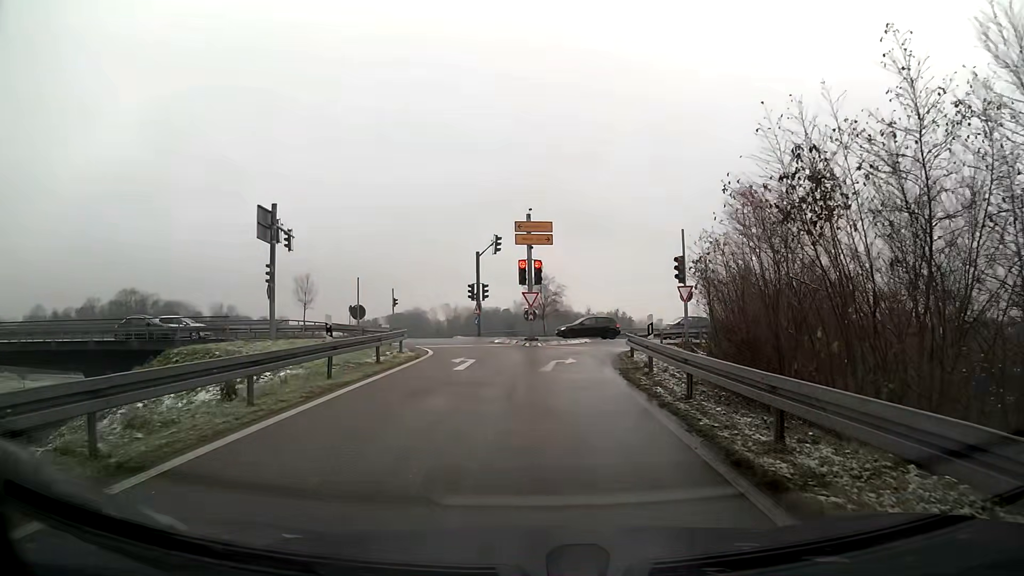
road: trunk_link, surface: asphalt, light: Day
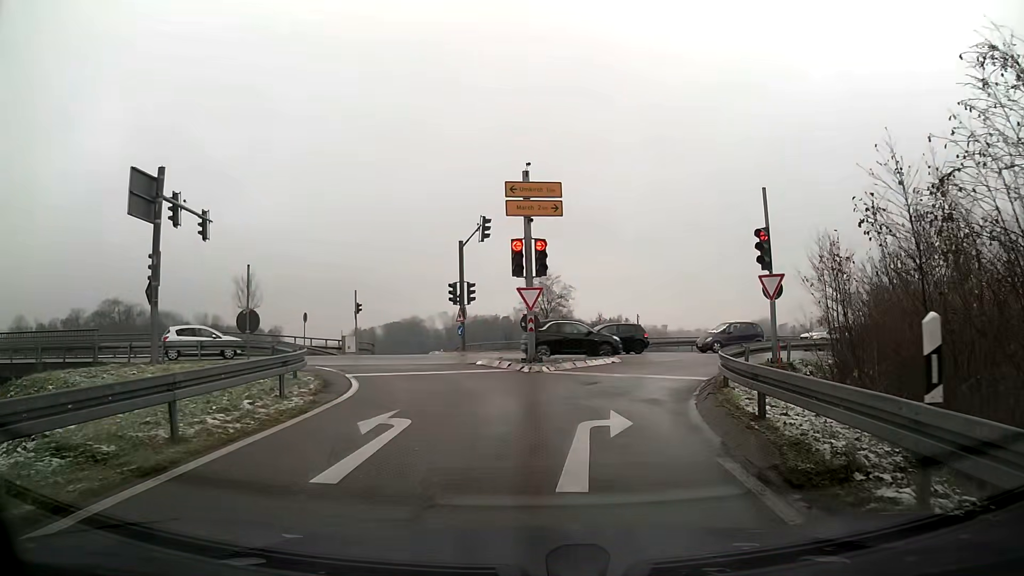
(0.0, +10.4) m; 0°
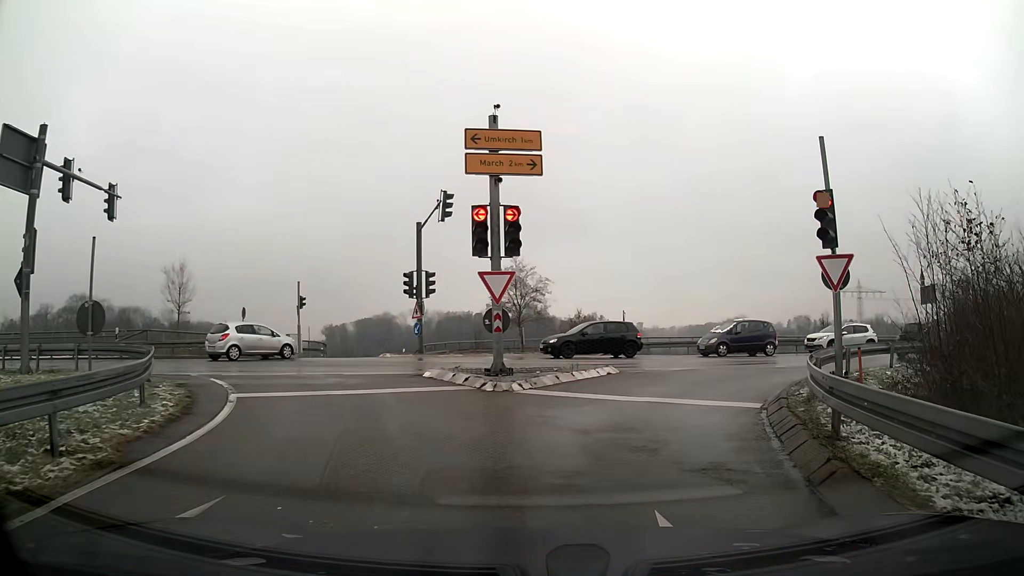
(+0.1, +5.4) m; +3°
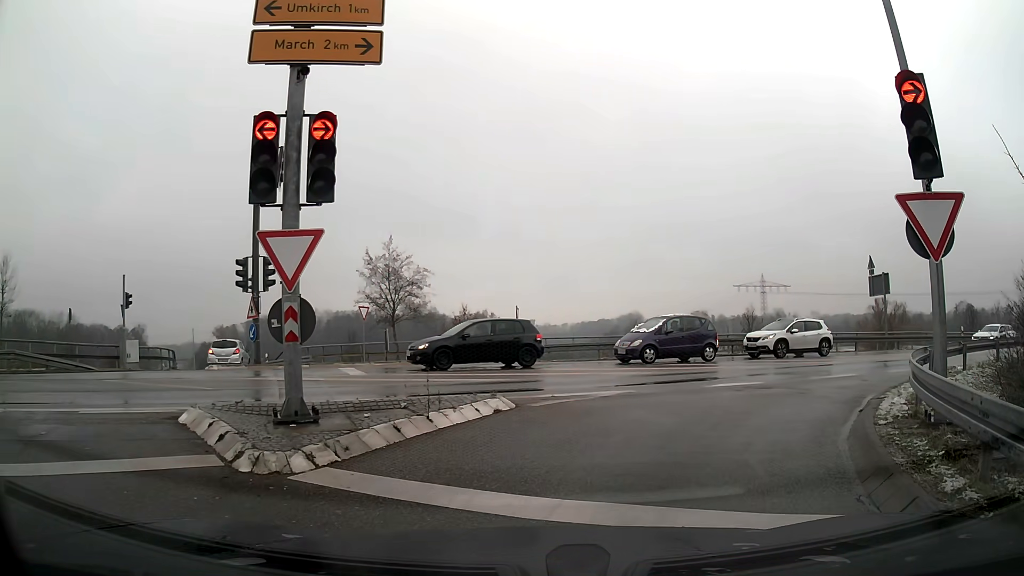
(+0.4, +6.5) m; +8°
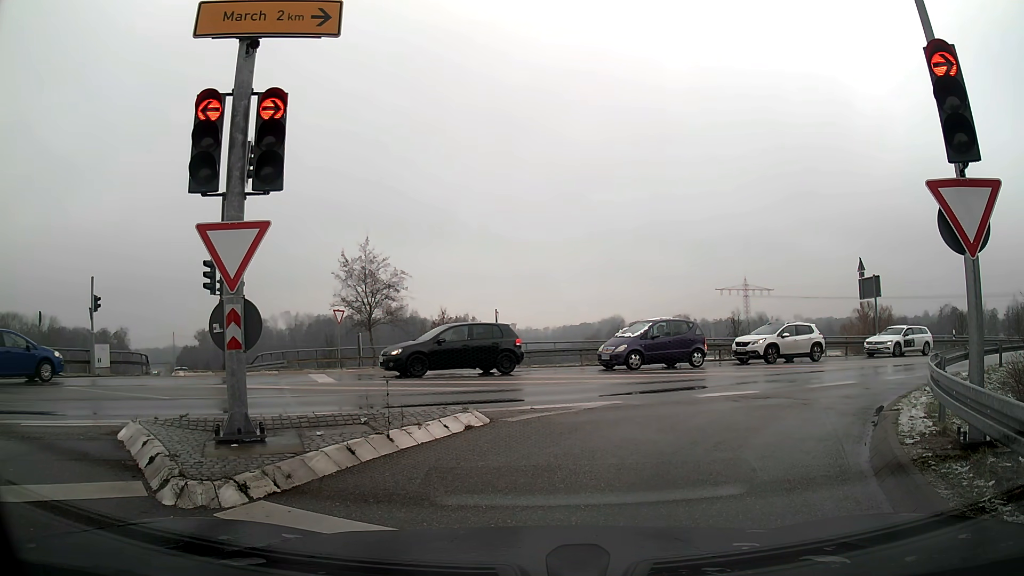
(0.0, +1.0) m; 0°
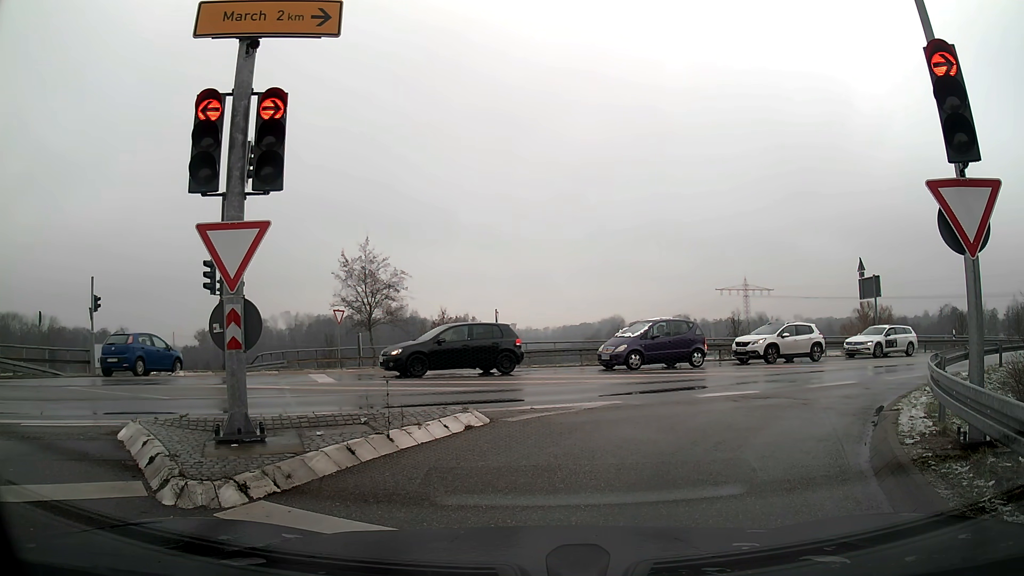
(0.0, 0.0) m; 0°
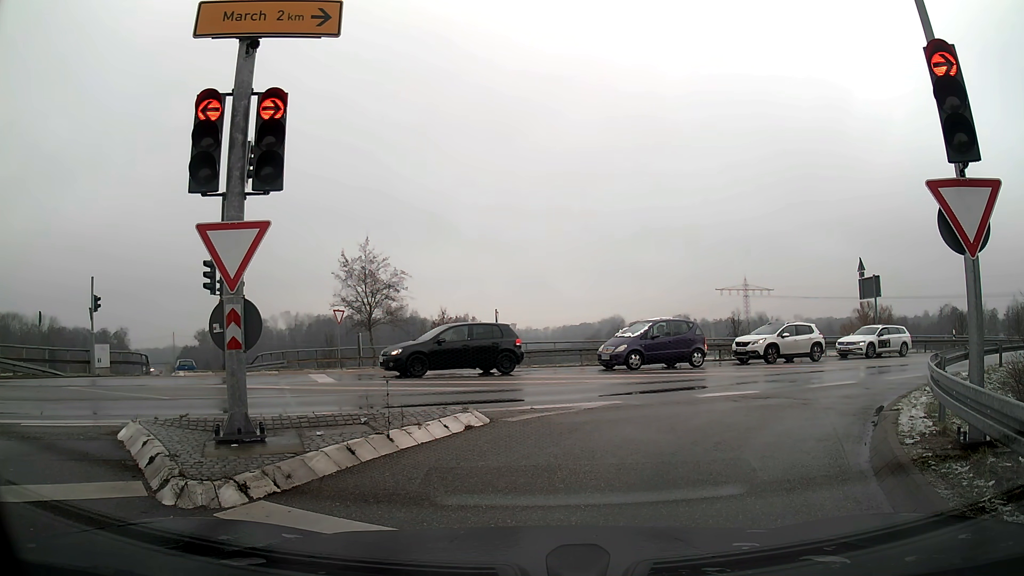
(0.0, 0.0) m; 0°
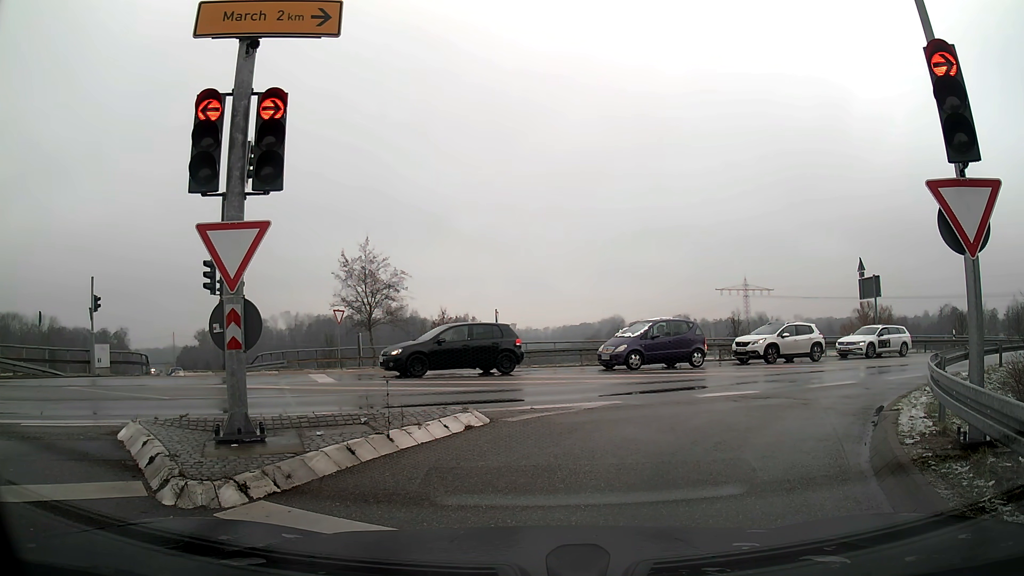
(0.0, 0.0) m; 0°
